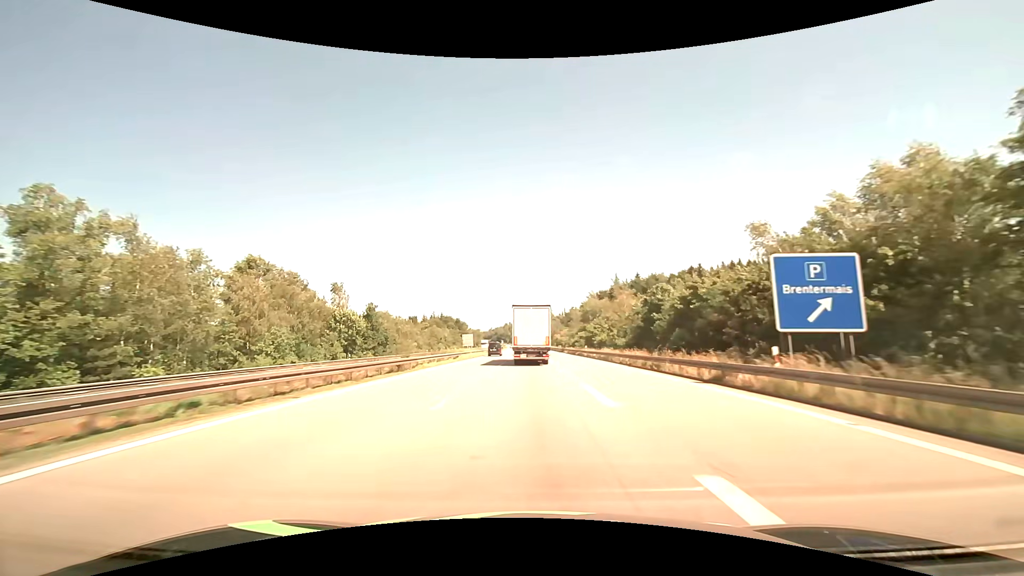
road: motorway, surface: asphalt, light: Day
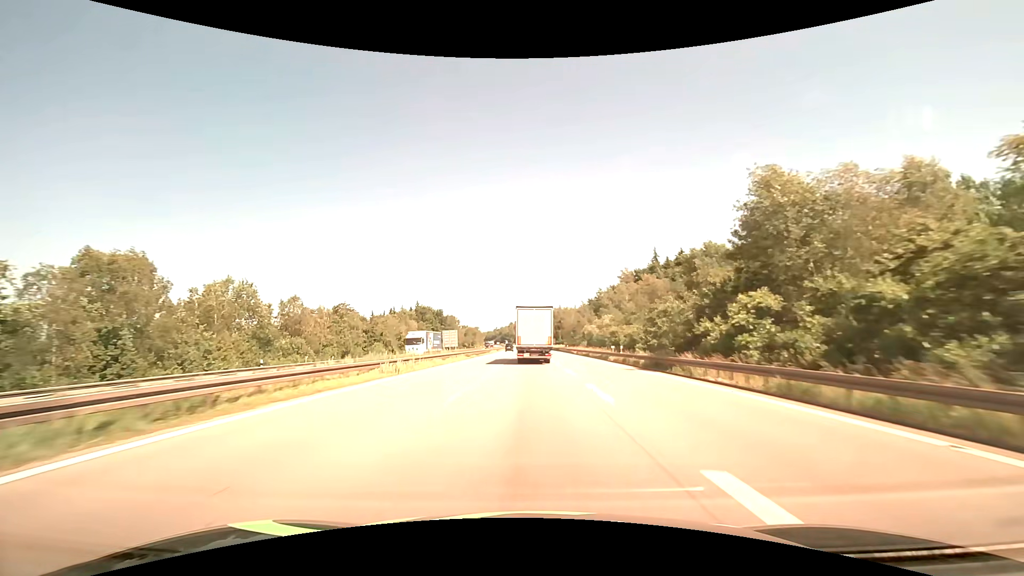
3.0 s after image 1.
(-0.7, +71.4) m; -1°
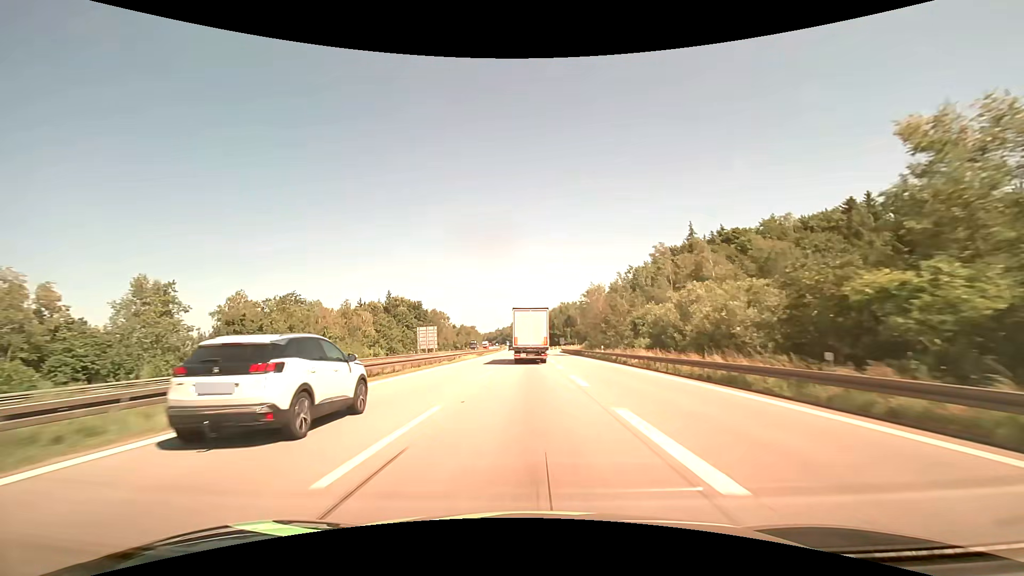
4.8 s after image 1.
(0.0, +42.8) m; 0°
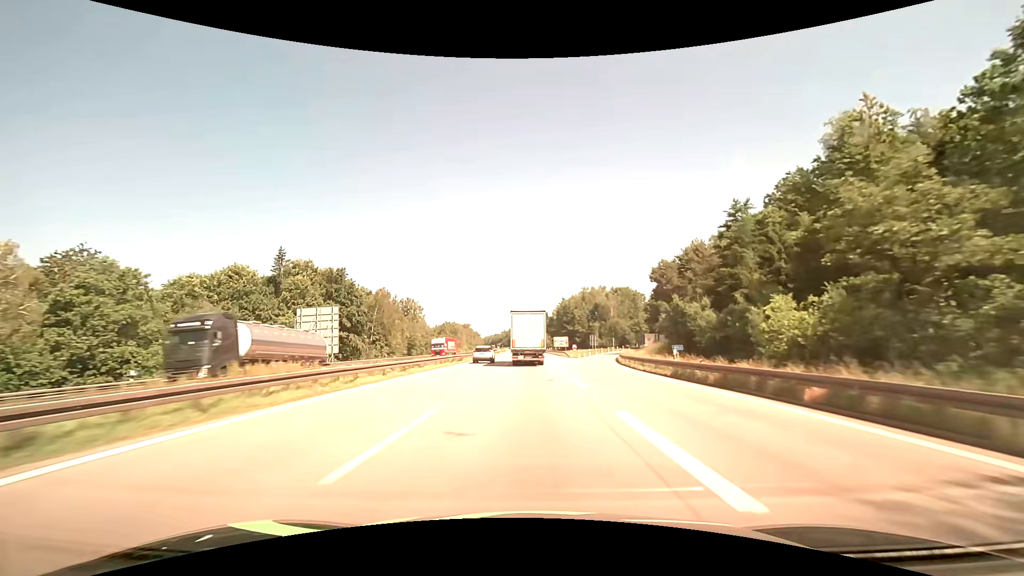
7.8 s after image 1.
(-0.5, +72.4) m; -1°
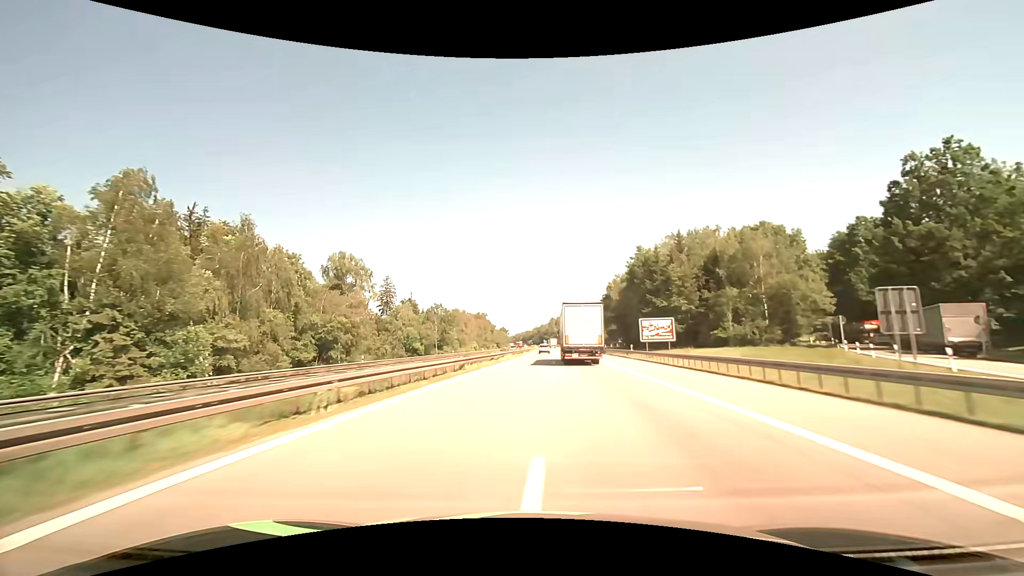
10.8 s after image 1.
(-2.2, +77.2) m; -4°
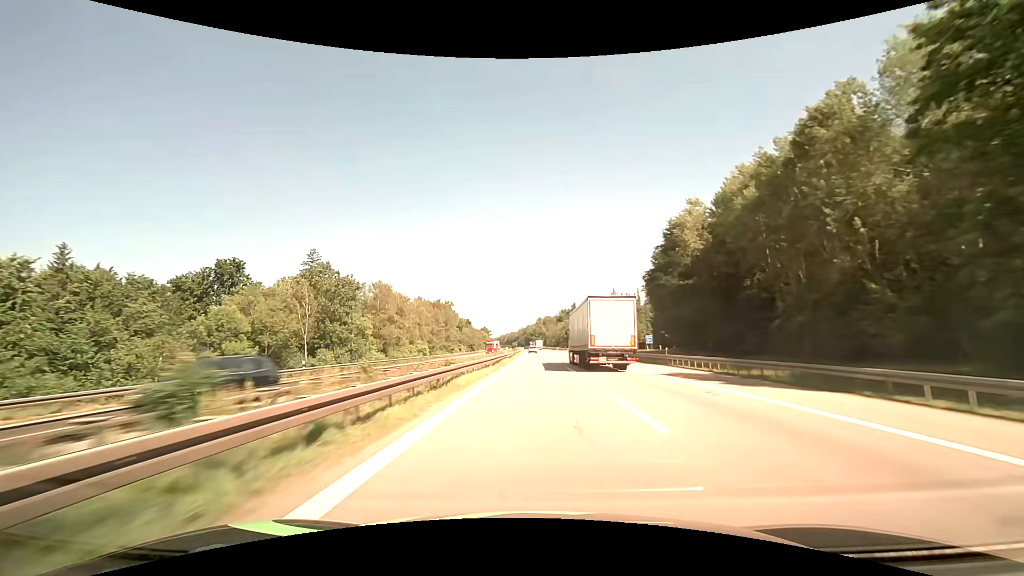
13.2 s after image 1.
(+0.6, +63.9) m; +1°
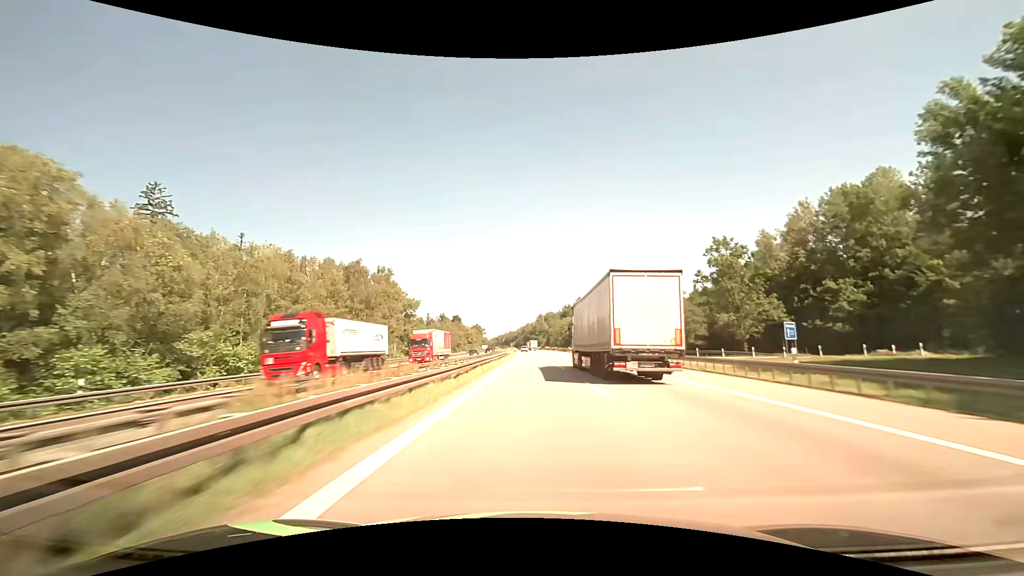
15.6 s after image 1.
(+0.5, +67.5) m; 0°
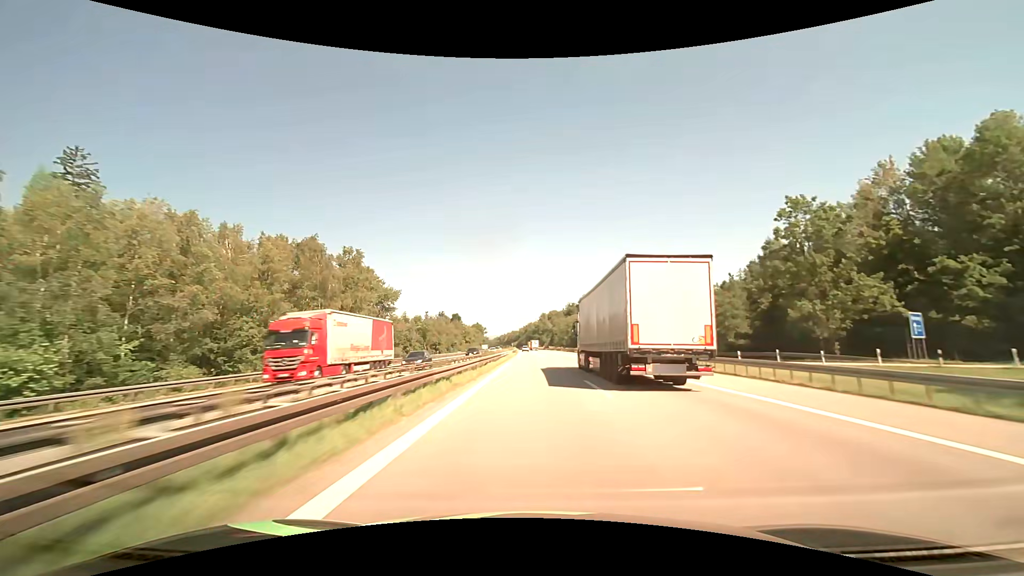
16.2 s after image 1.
(-0.1, +17.5) m; 0°
(0, +10) (0, +20) (0, +30) (0, +40) (0, +50) (0, +60) (0, +70) (0, +80) (-1, +90) (-1, +100) m
